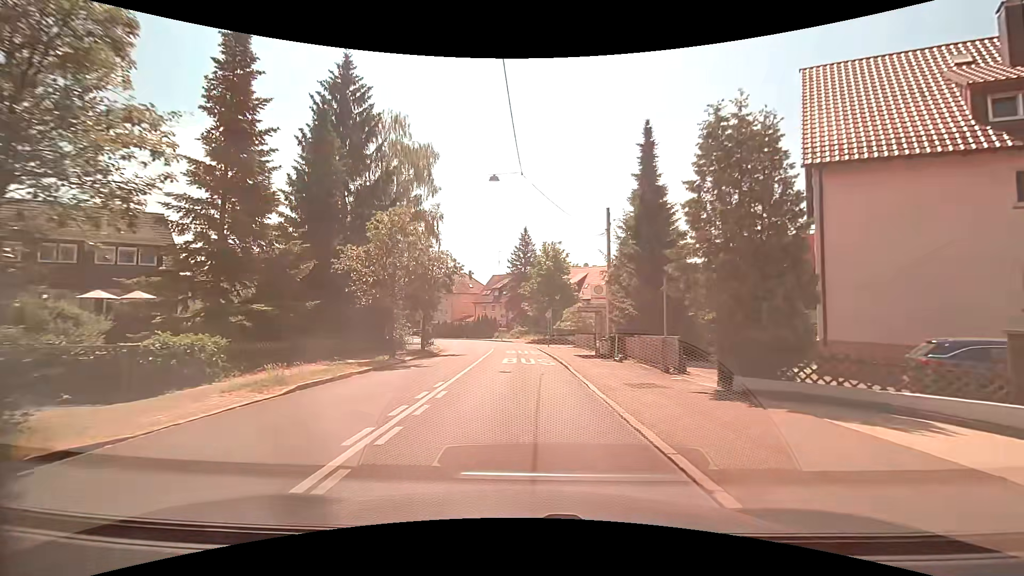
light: Day
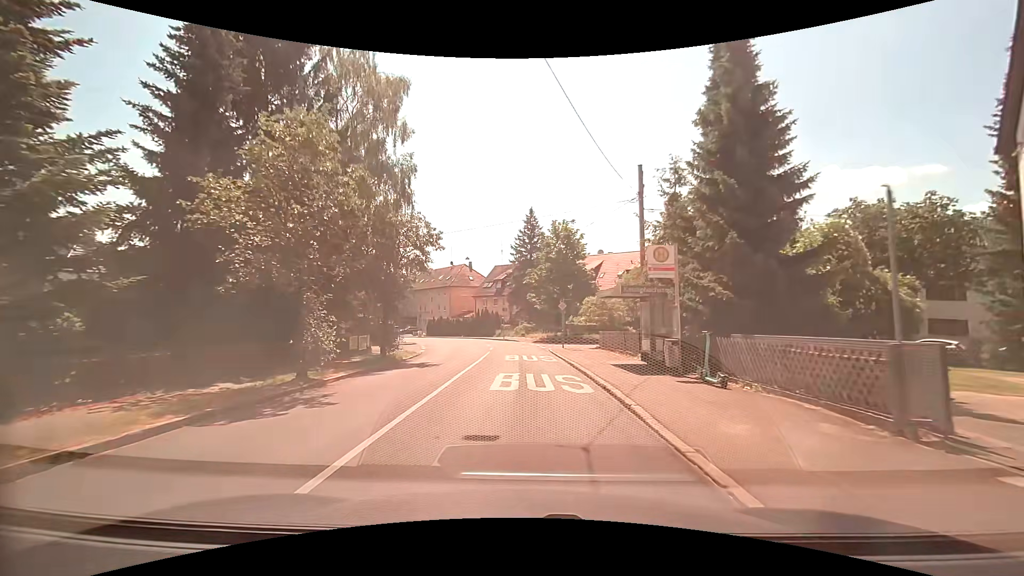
(-0.1, +10.4) m; -1°
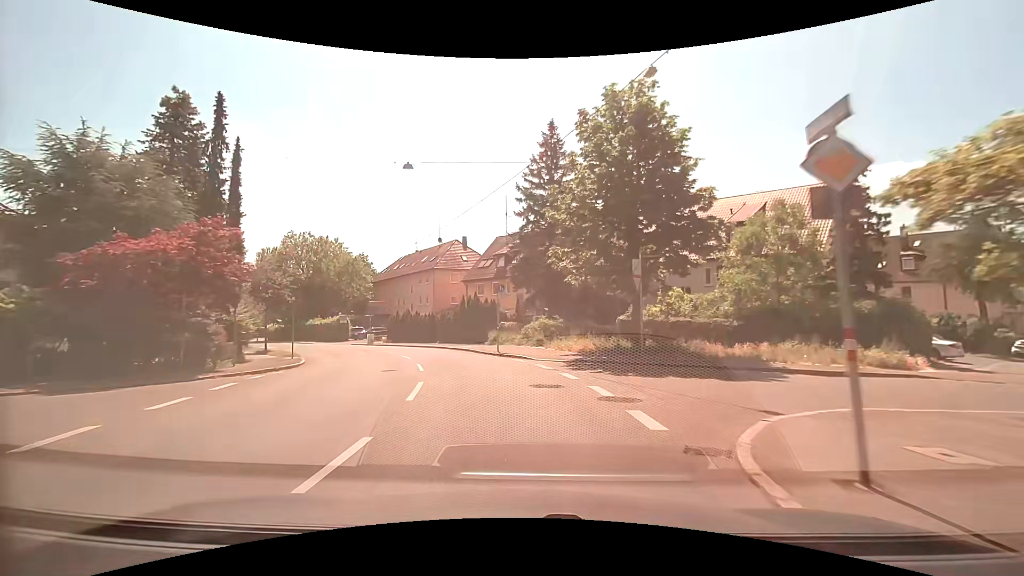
(+0.1, +28.4) m; -1°
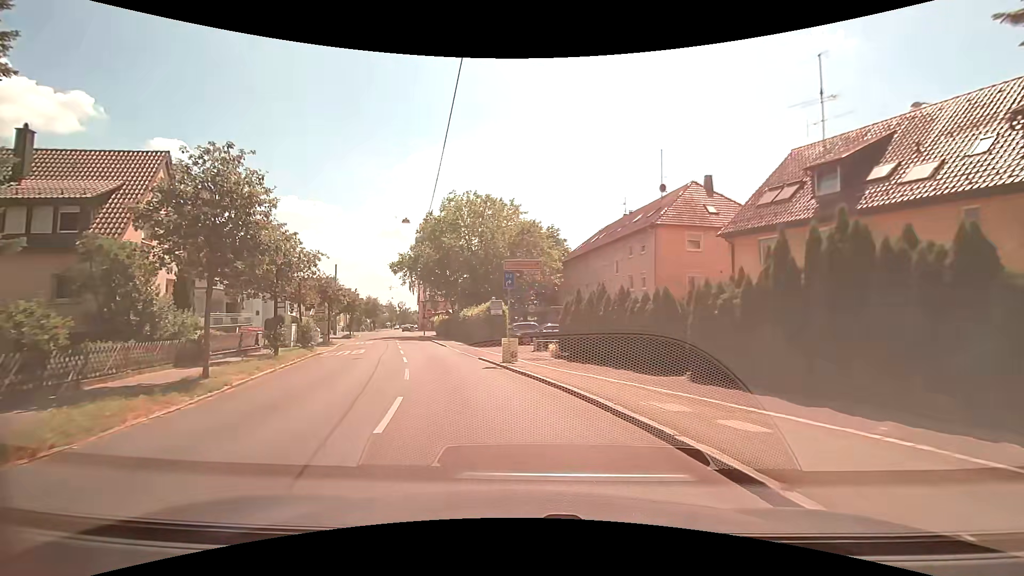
(-5.4, +27.3) m; -24°
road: tertiary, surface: asphalt
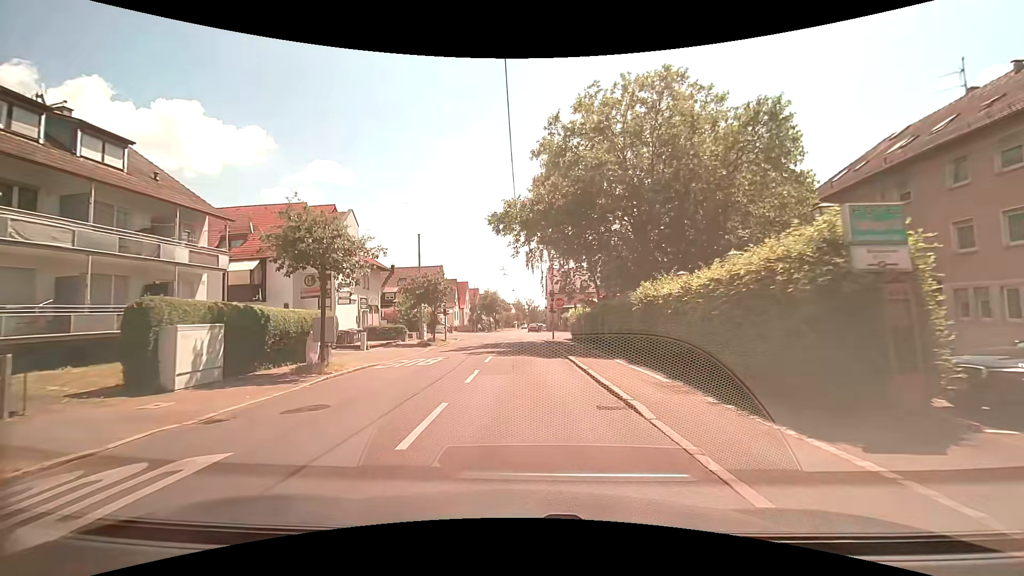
(-4.6, +25.4) m; -16°
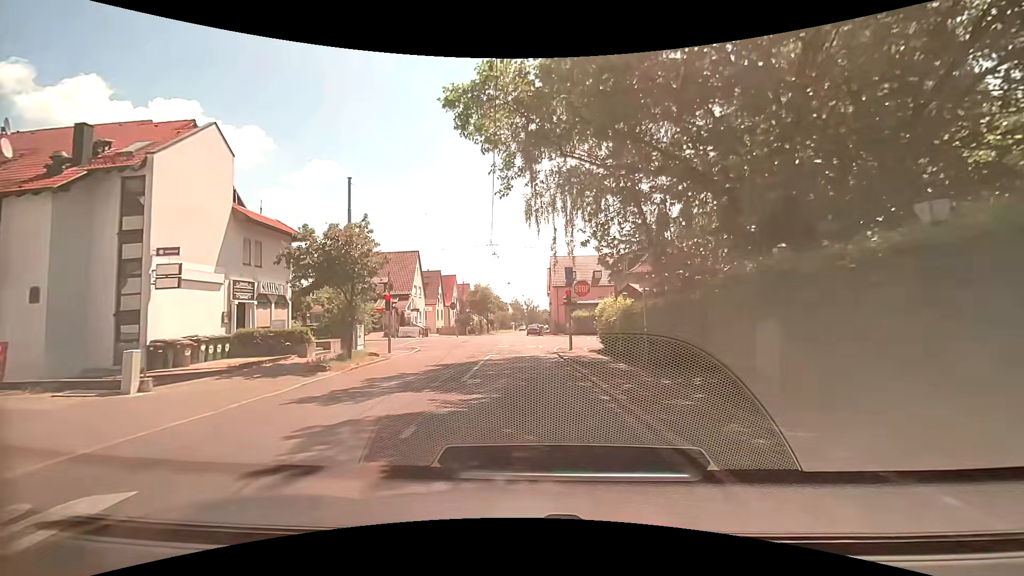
(+0.1, +17.5) m; +1°
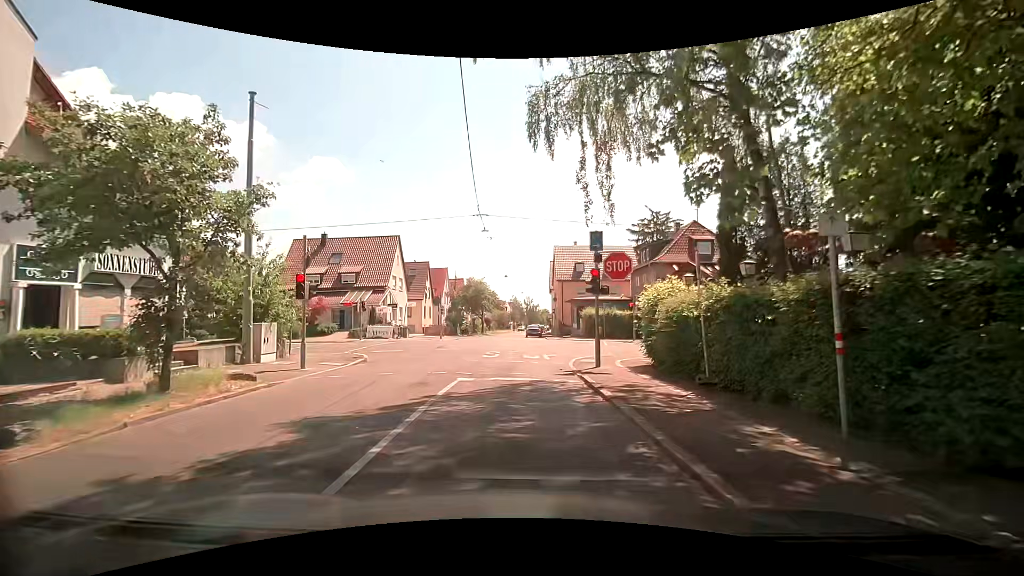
(-0.1, +9.8) m; 0°
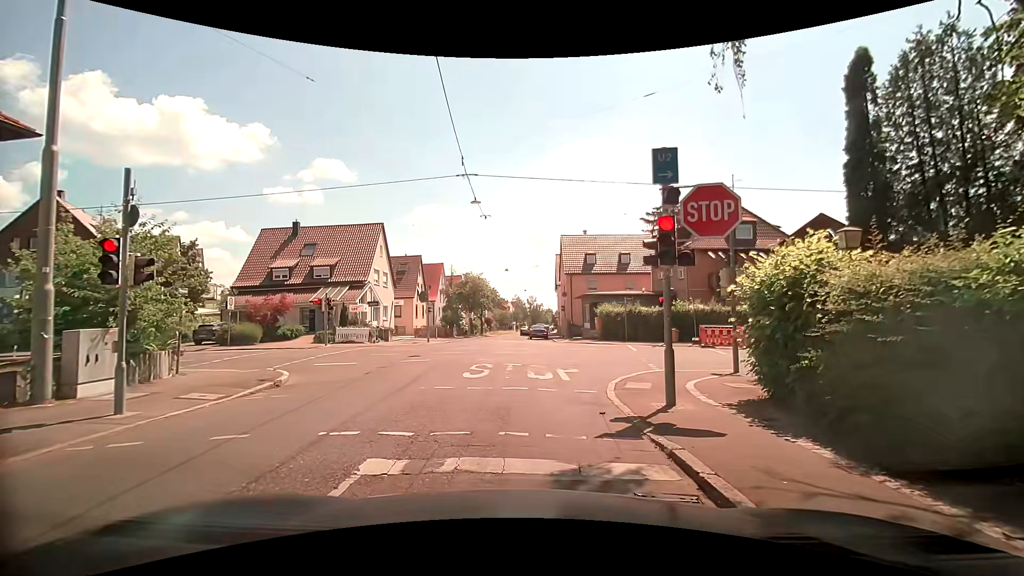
(-0.1, +7.0) m; +1°
